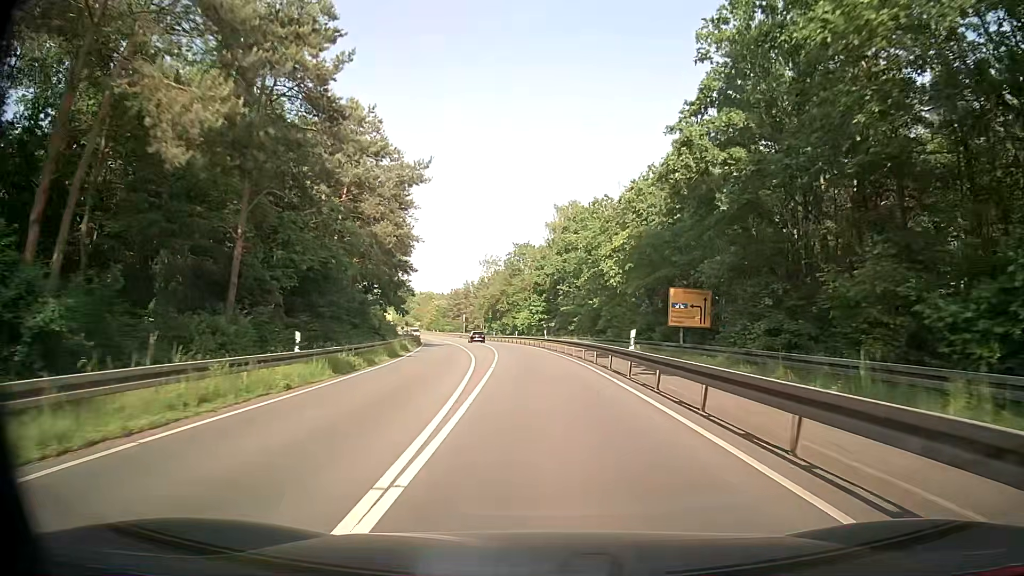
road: secondary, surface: asphalt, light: Day
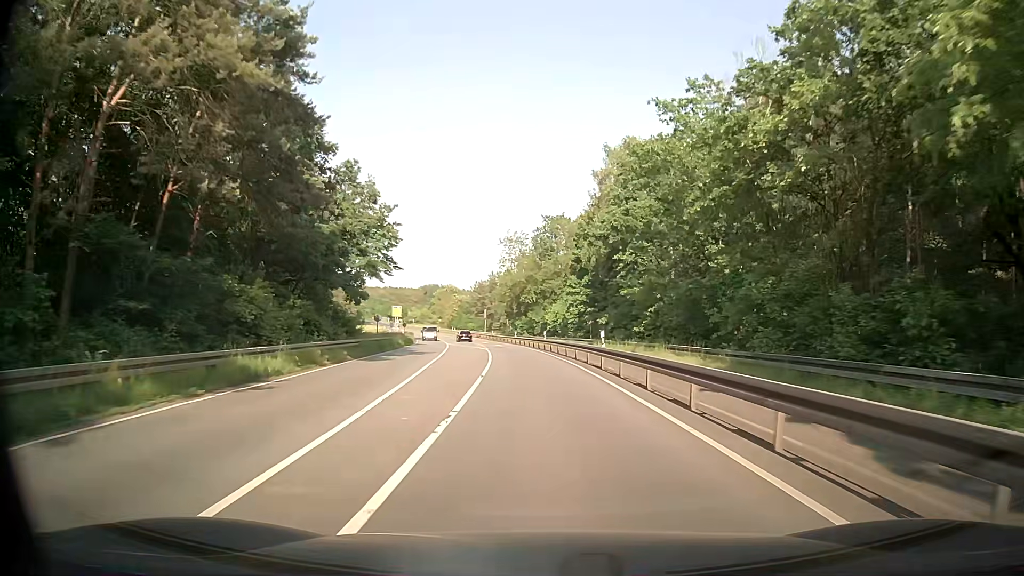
(-0.3, +27.5) m; -2°
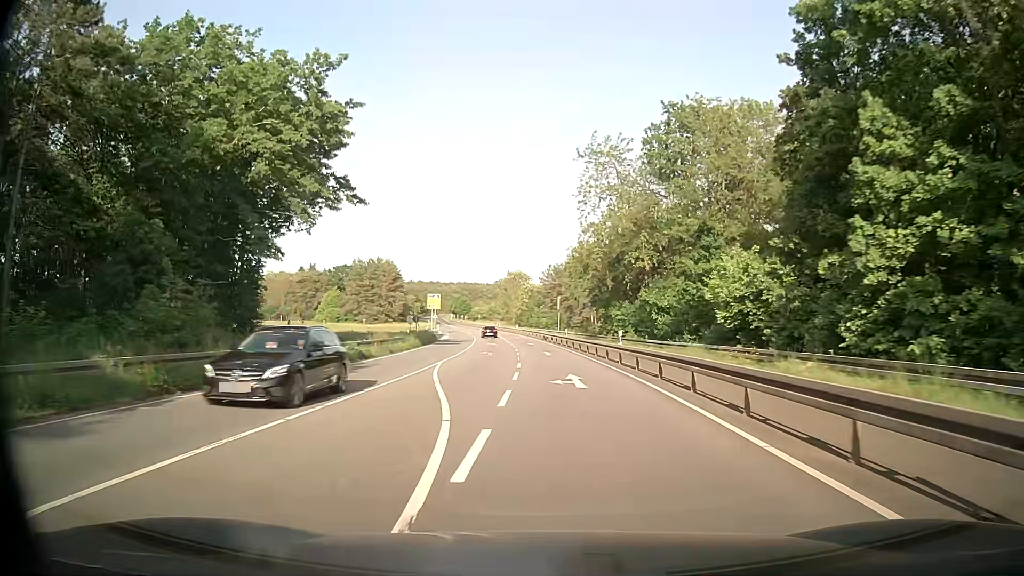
(-2.6, +44.7) m; -7°
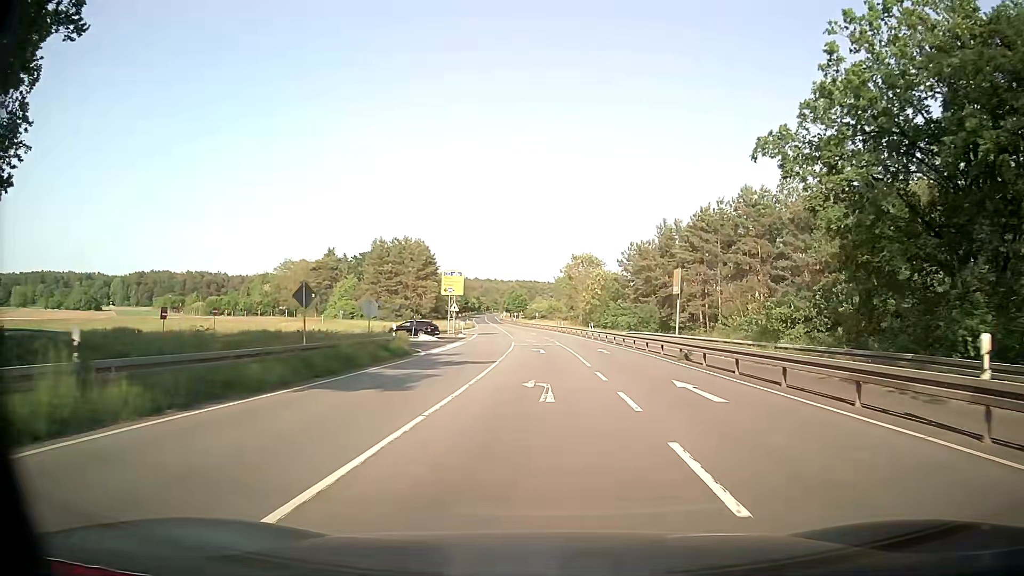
(-2.8, +43.1) m; -5°
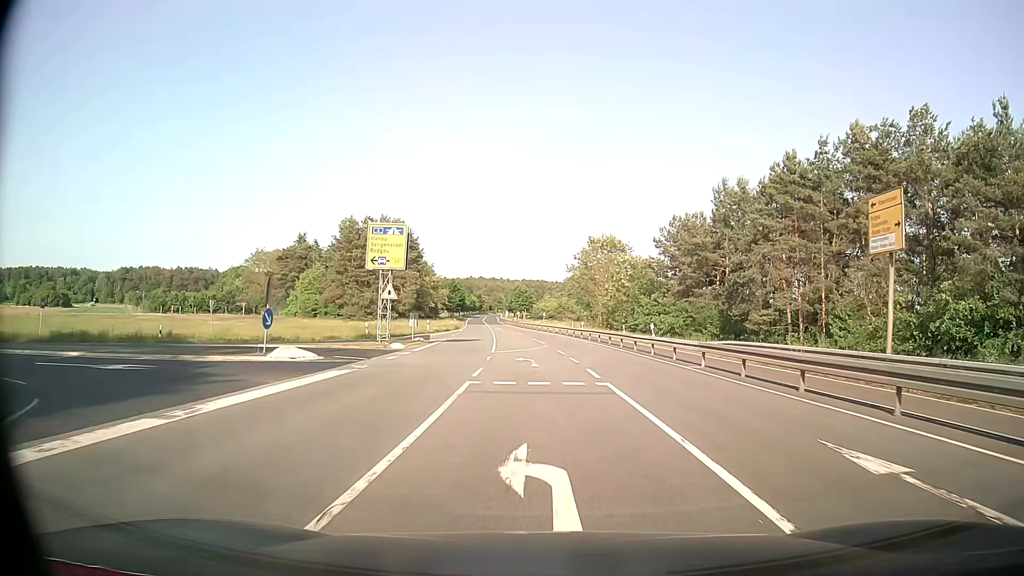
(0.0, +28.8) m; 0°
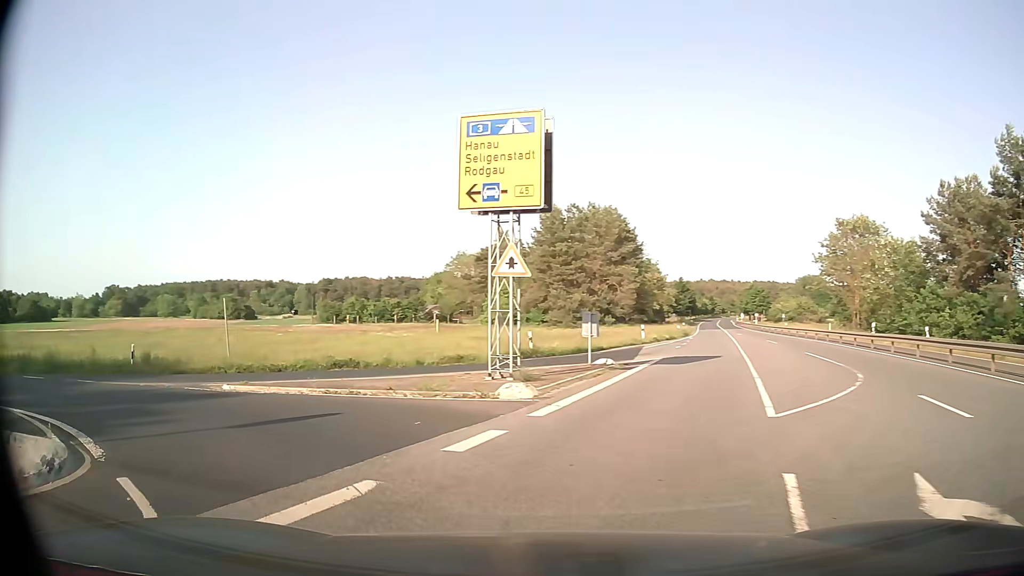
(-1.5, +18.9) m; -20°
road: trunk_link
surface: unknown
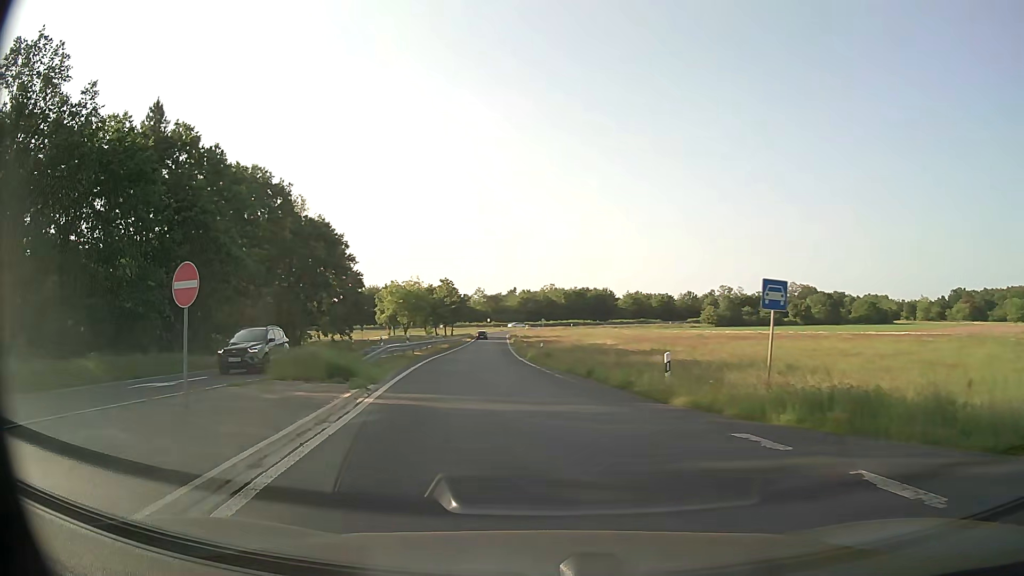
(-9.6, +11.9) m; -74°
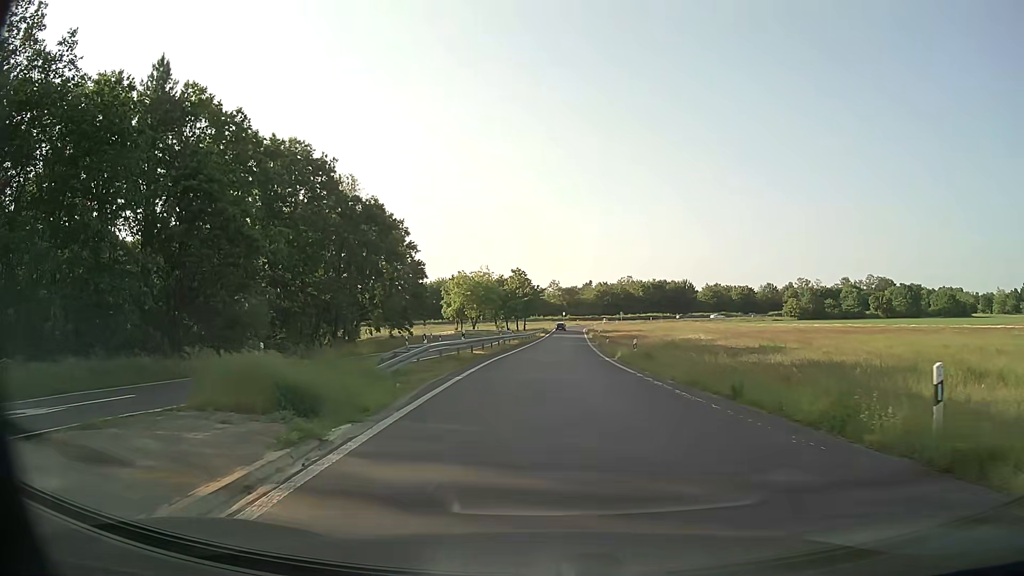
(-0.7, +9.0) m; -6°
(0, +10) (0, +20) (0, +30) (0, +40) (+1, +50) (+1, +60) (+2, +70) (+2, +80) (+3, +90) (+3, +100) m
